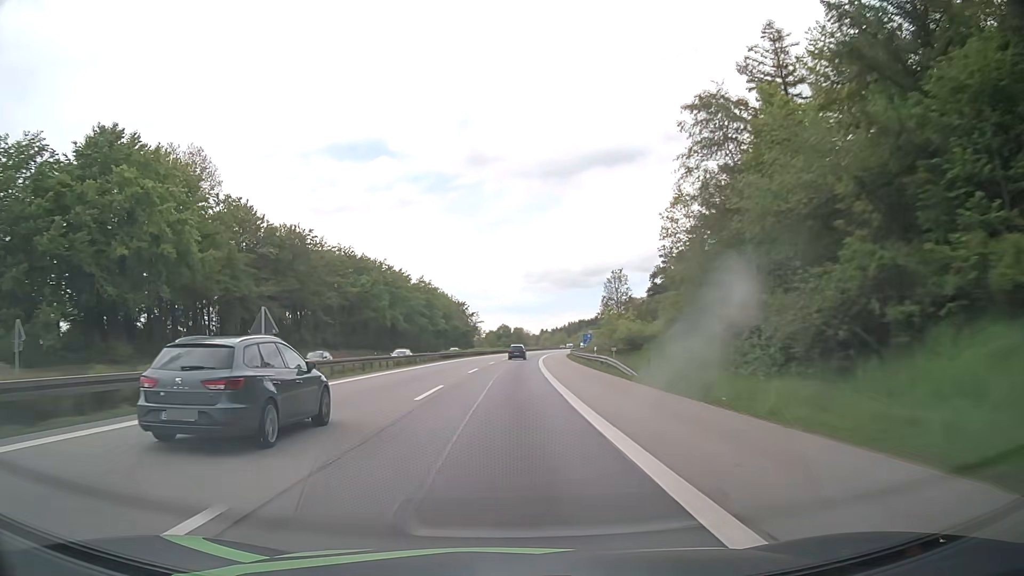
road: motorway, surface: asphalt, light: Day
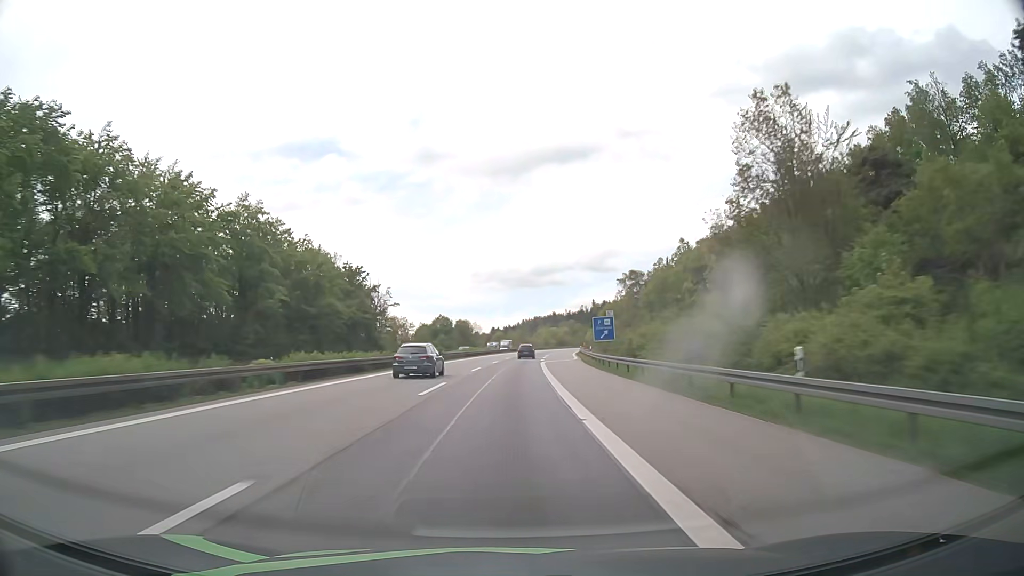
(+3.6, +88.0) m; +4°
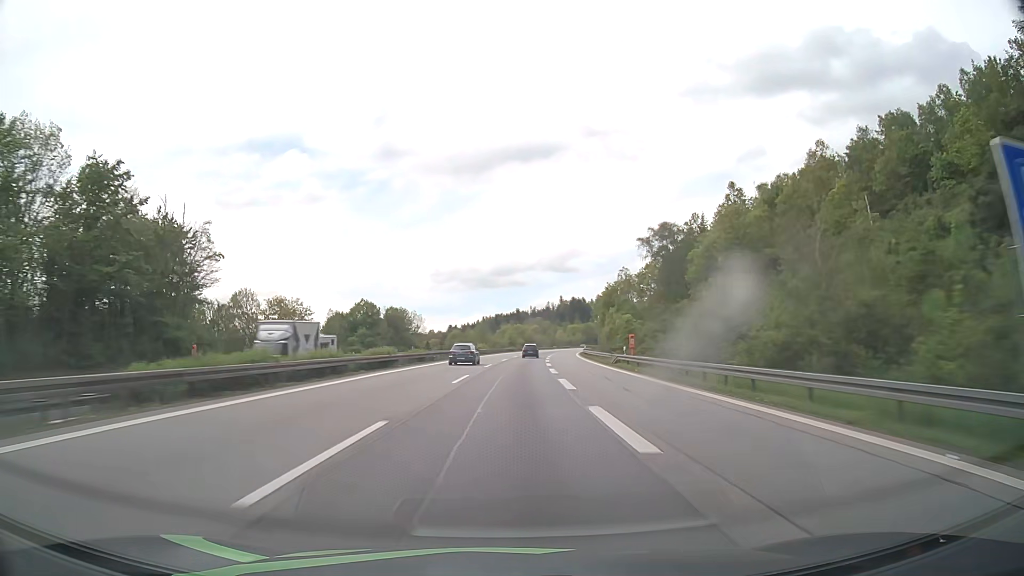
(+1.9, +66.4) m; +3°
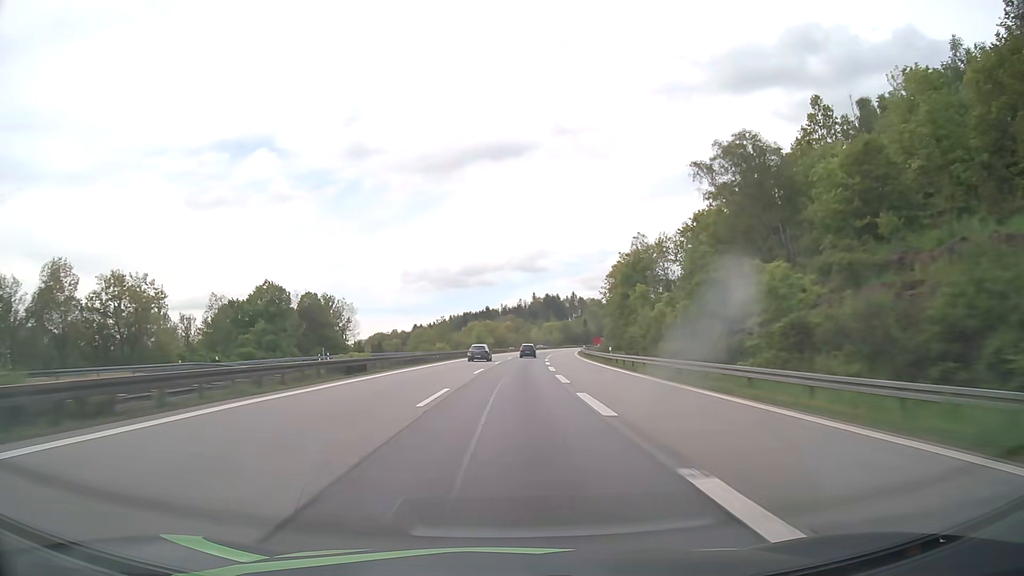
(+1.1, +44.4) m; +3°
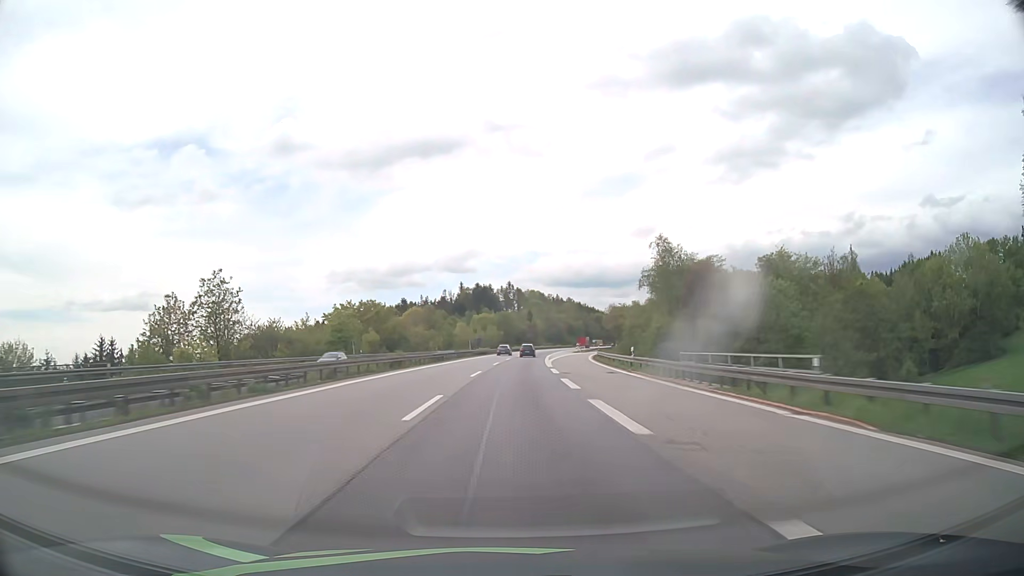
(+5.8, +111.0) m; +6°
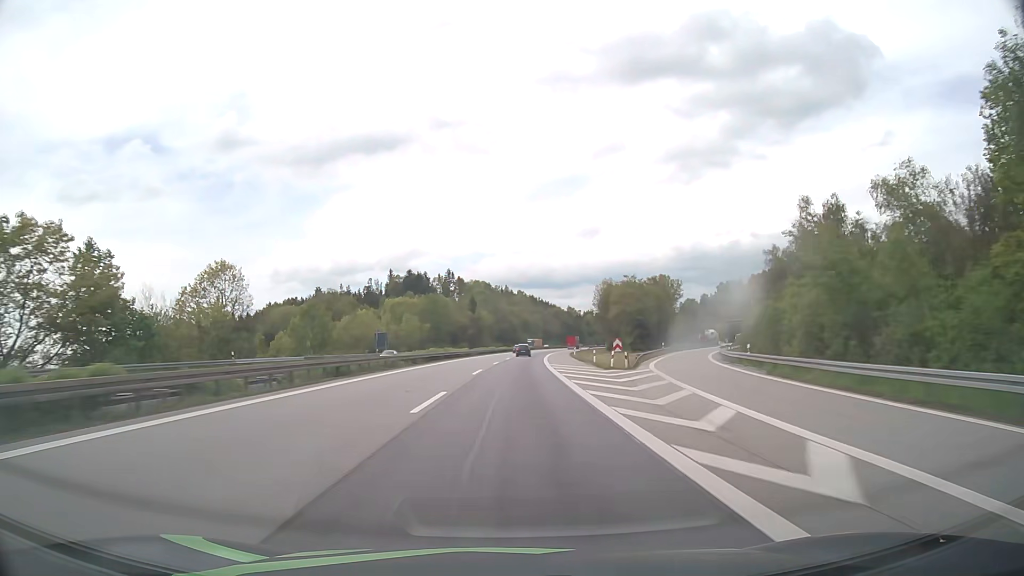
(+3.5, +89.0) m; +5°
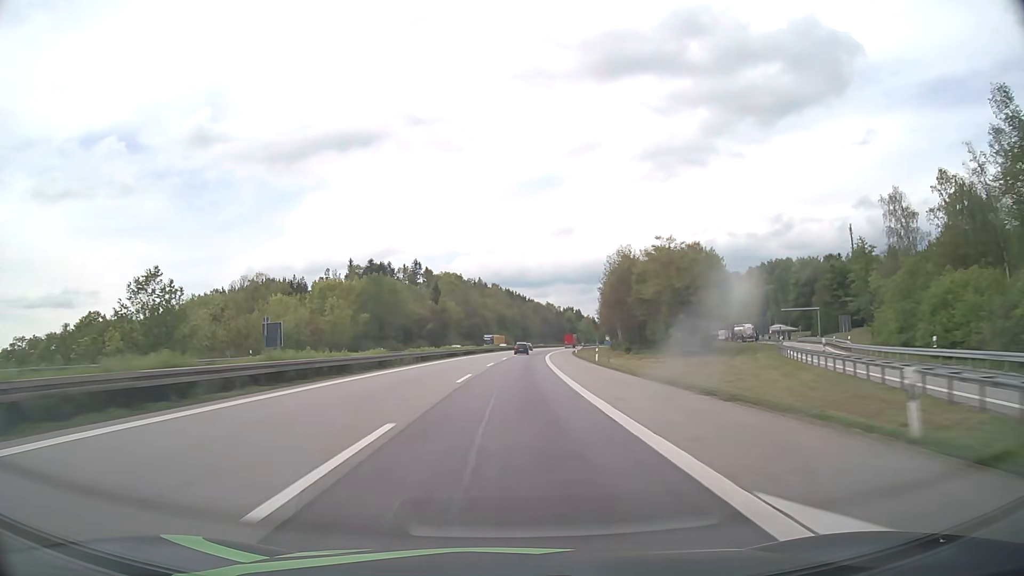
(+0.9, +44.5) m; +2°
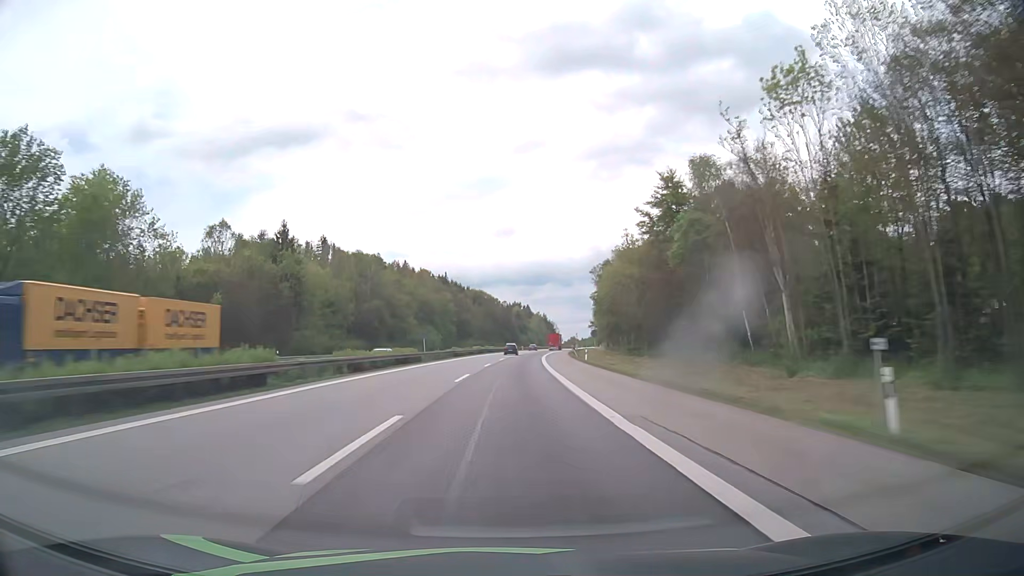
(+3.7, +89.0) m; +5°
(0, +10) (0, +20) (0, +30) (+1, +40) (+1, +50) (+2, +60) (+2, +70) (+3, +80) (+4, +90) (+4, +100) m
